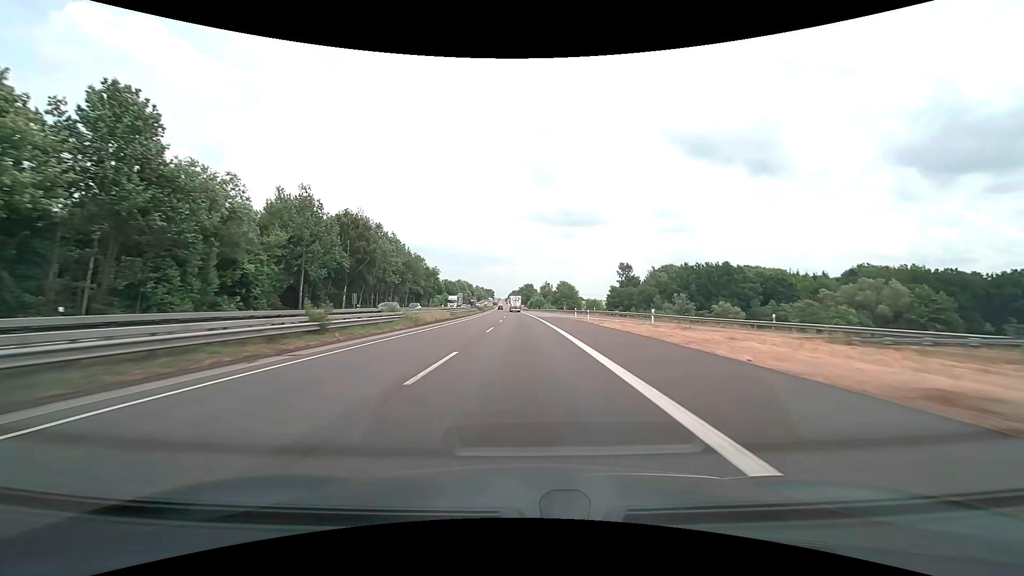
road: motorway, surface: asphalt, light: Day
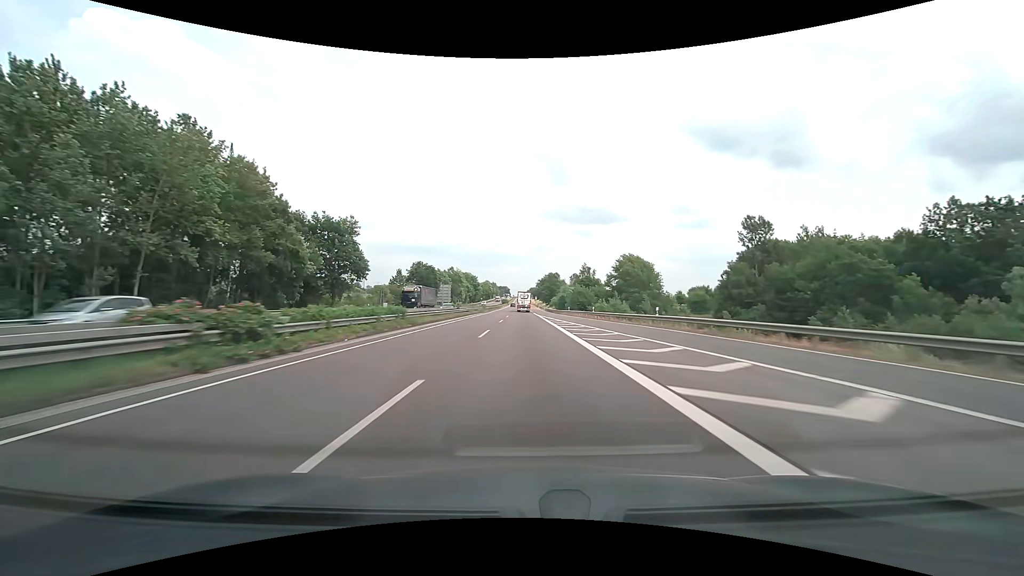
(-1.9, +94.8) m; -2°
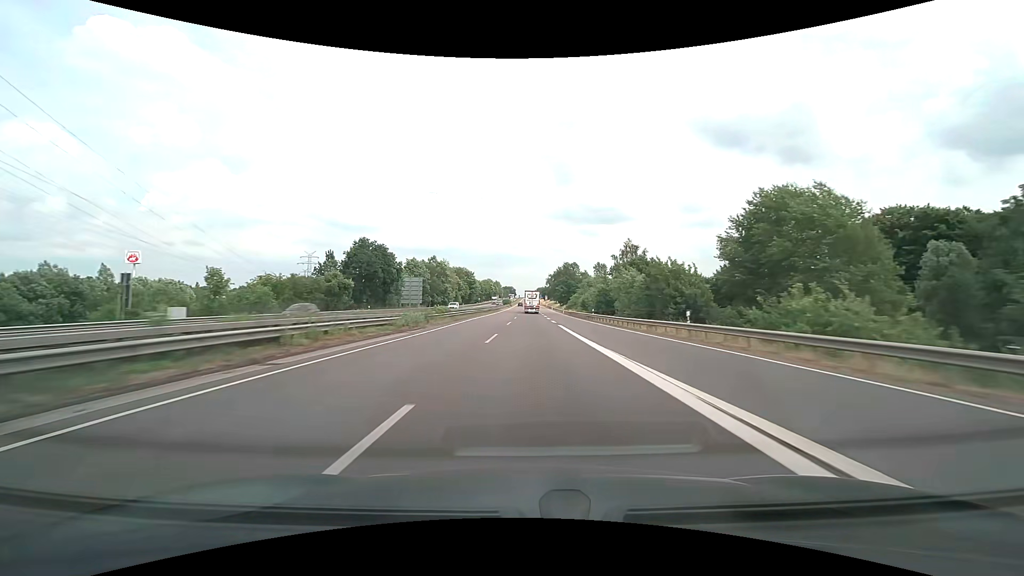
(-0.5, +55.6) m; -1°
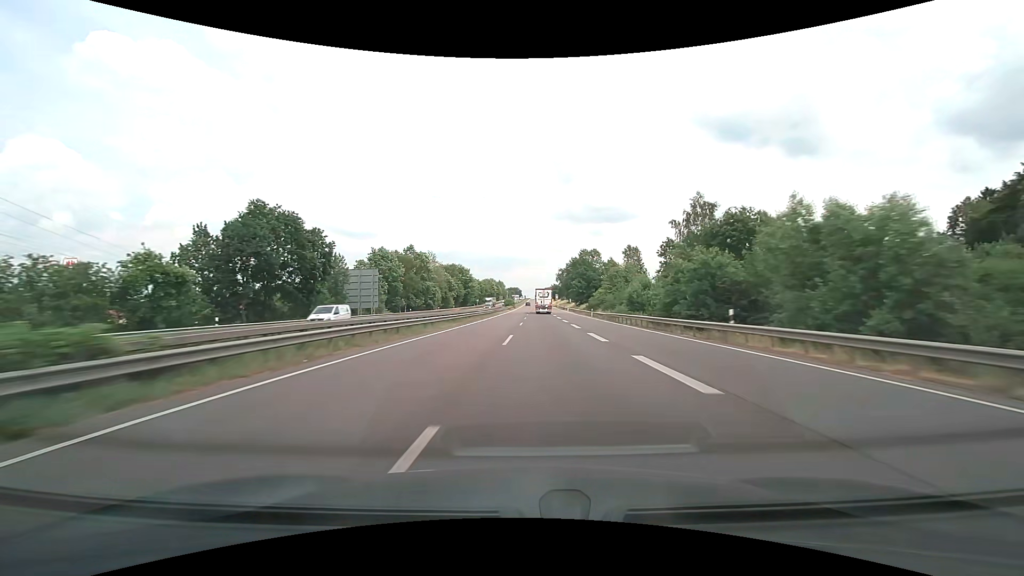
(-0.1, +37.1) m; 0°
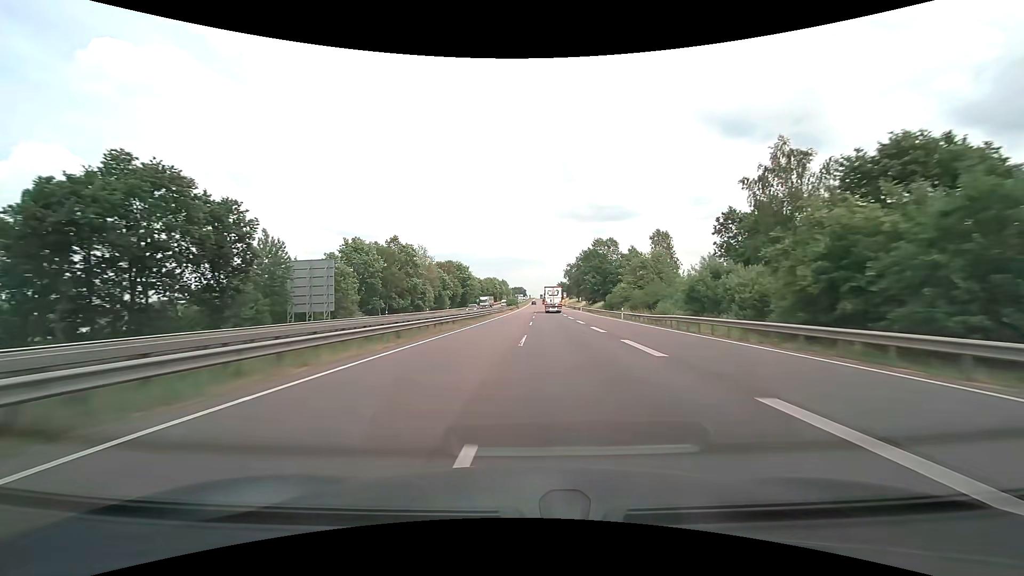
(-0.1, +18.7) m; -1°
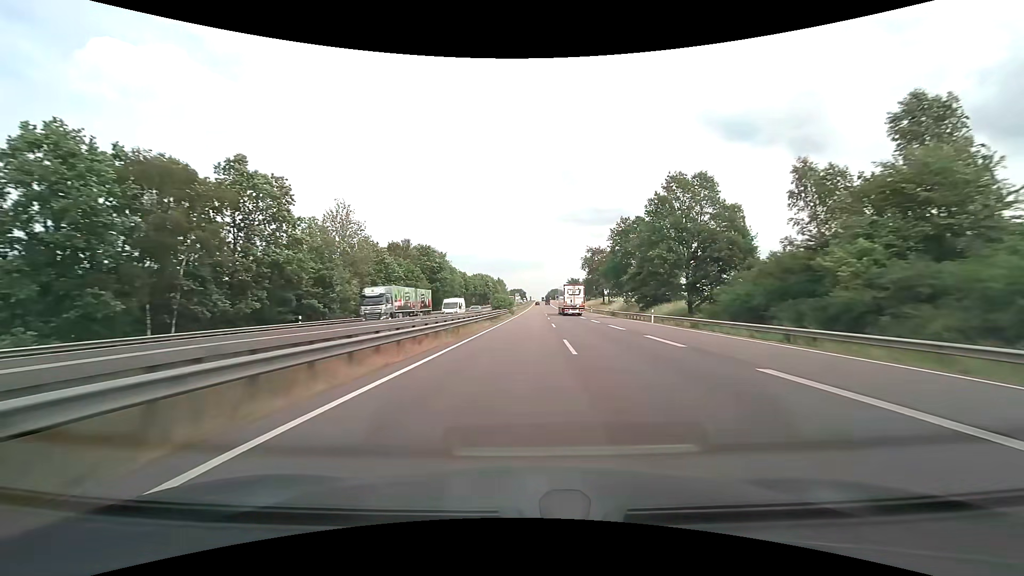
(-0.2, +56.3) m; 0°
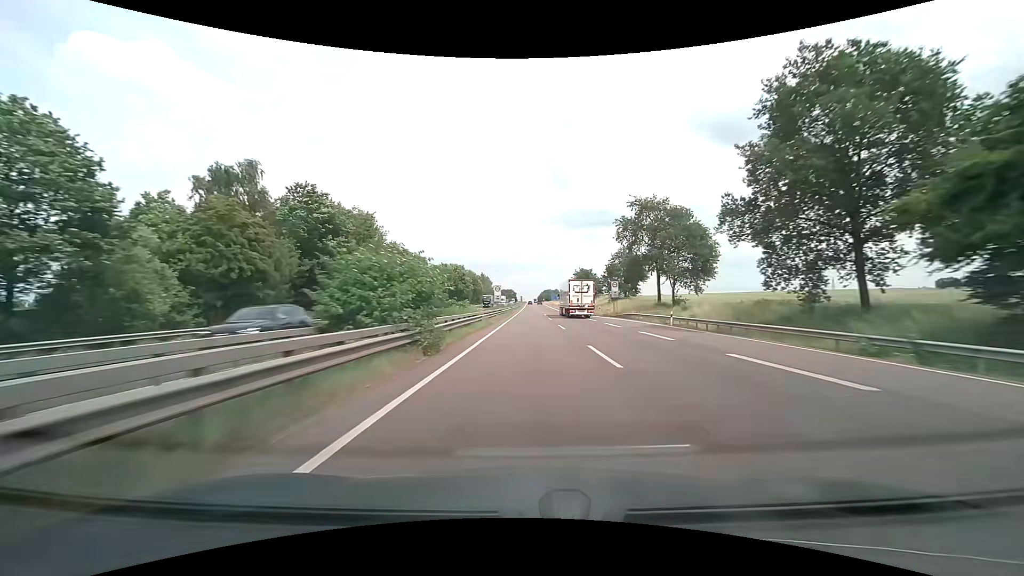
(+0.5, +56.6) m; +1°
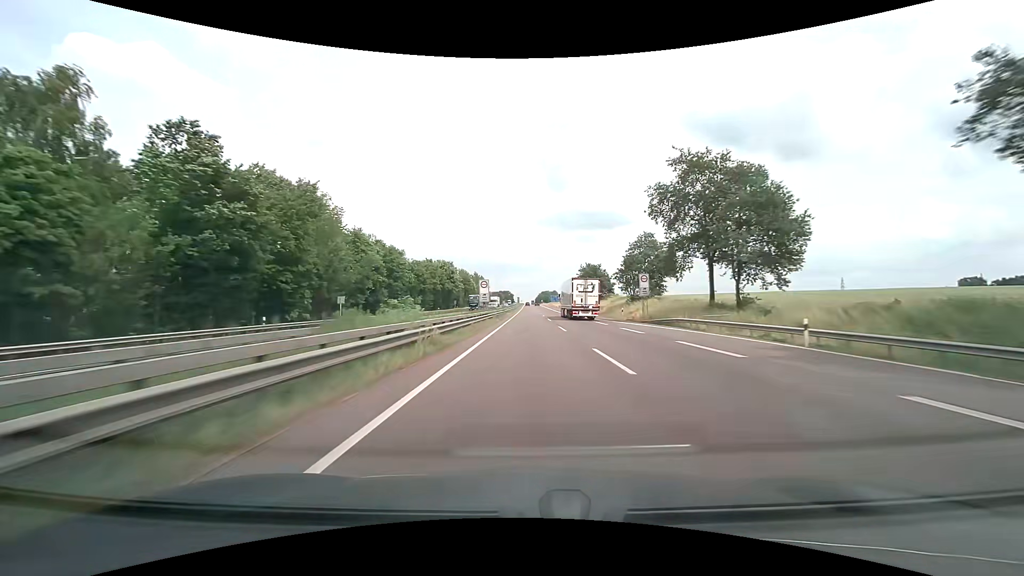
(0.0, +18.9) m; 0°
(0, +10) (0, +20) (0, +30) (0, +40) (0, +50) (0, +60) (0, +70) (0, +80) (0, +90) (0, +100) m
